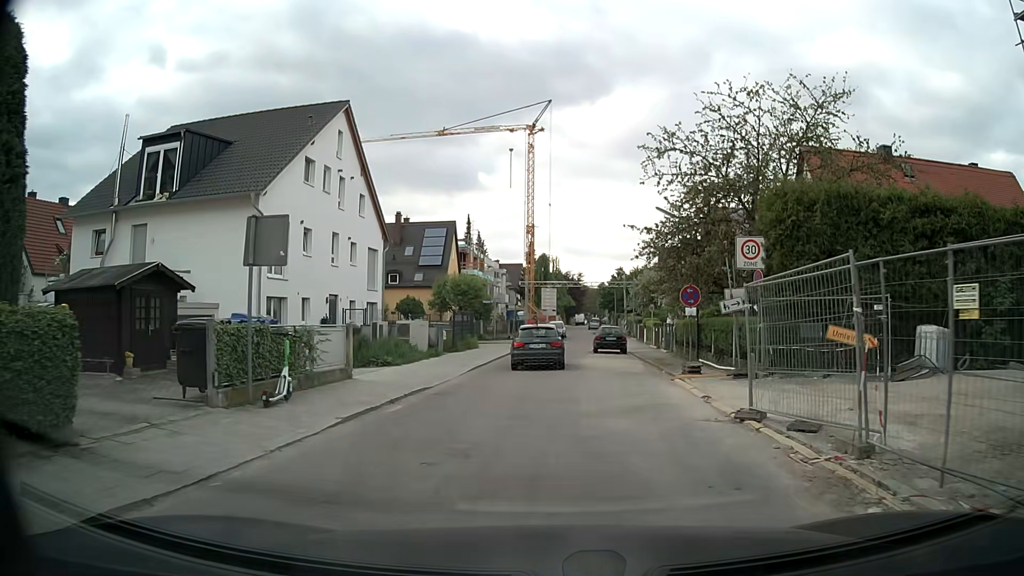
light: Day
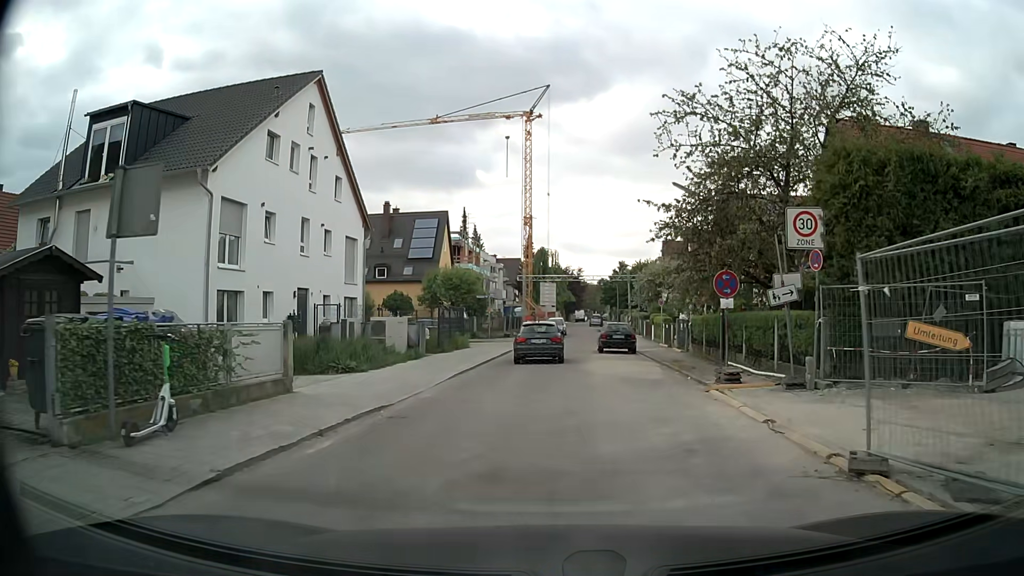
(-0.1, +4.1) m; -2°
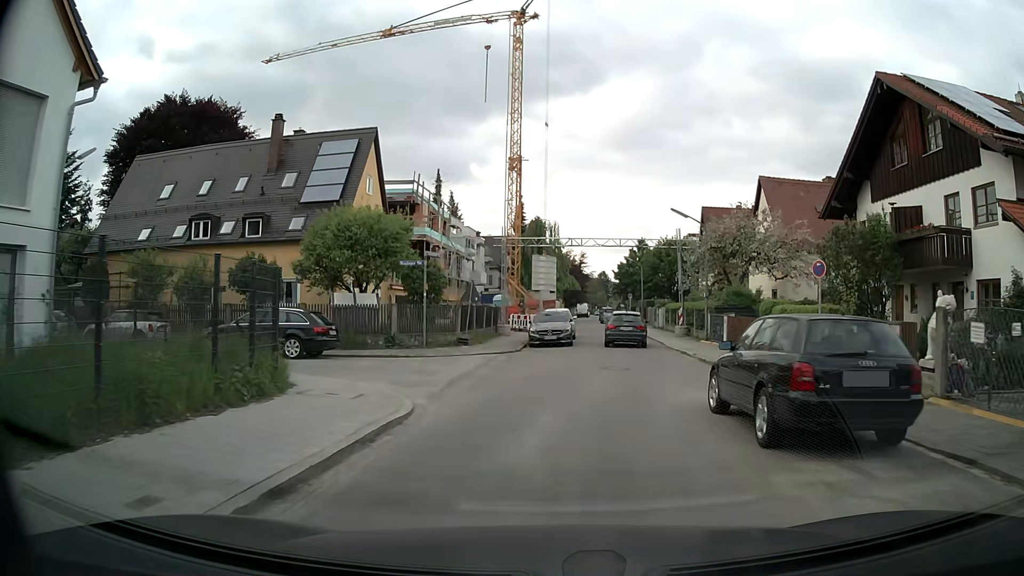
(+0.3, +24.4) m; +1°
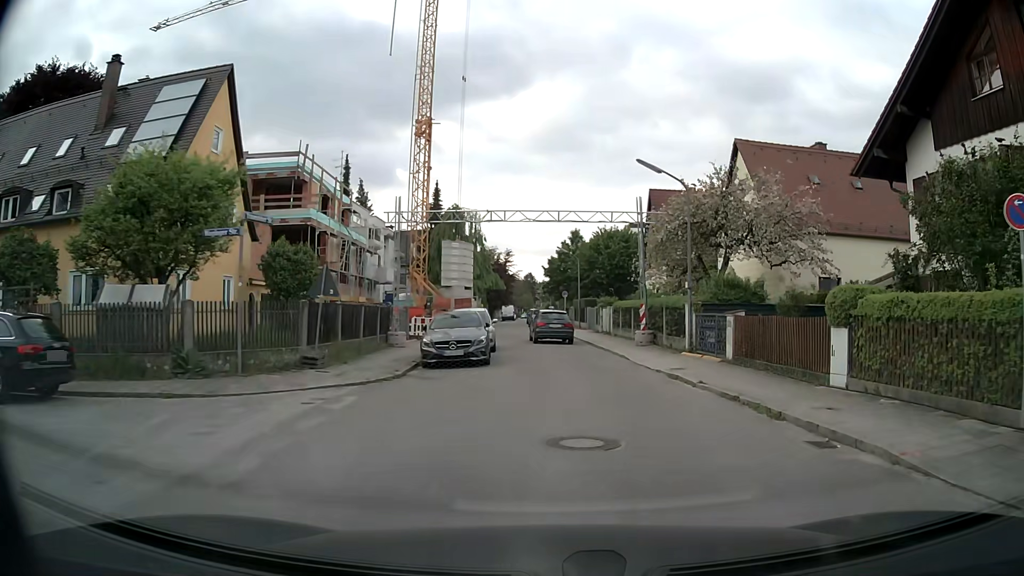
(+0.4, +10.0) m; +7°
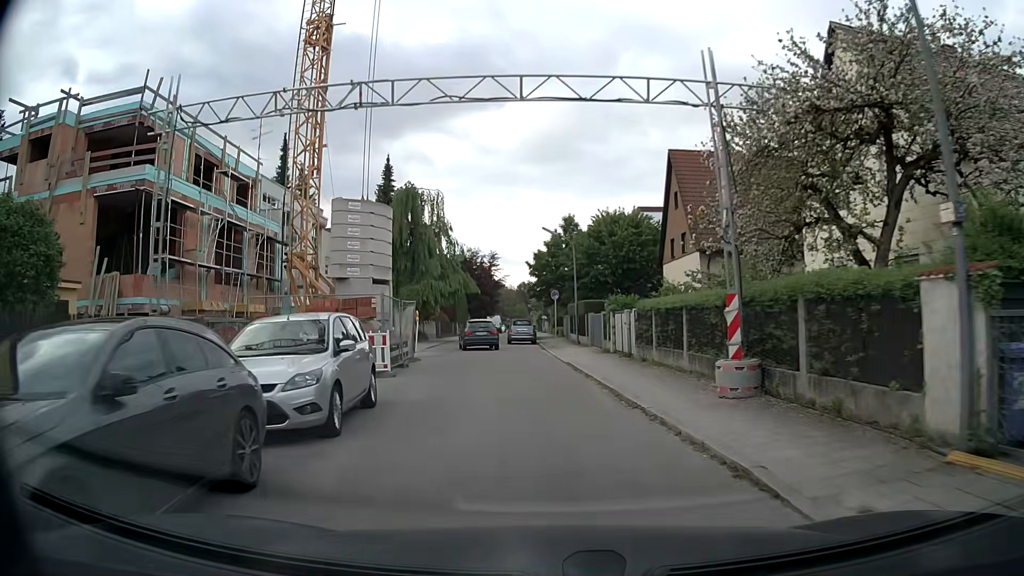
(+0.4, +15.5) m; -2°
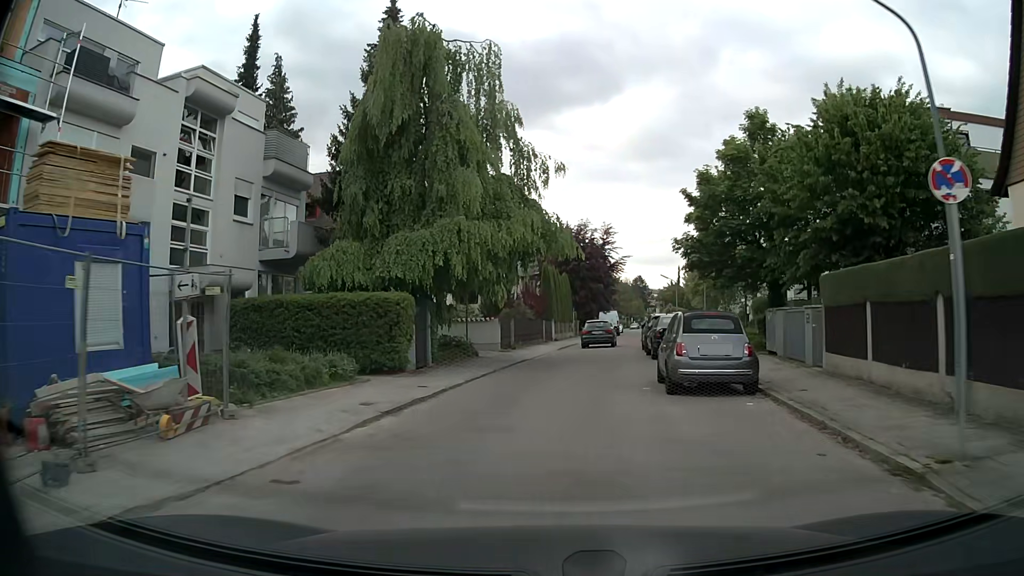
(-1.6, +26.8) m; -8°
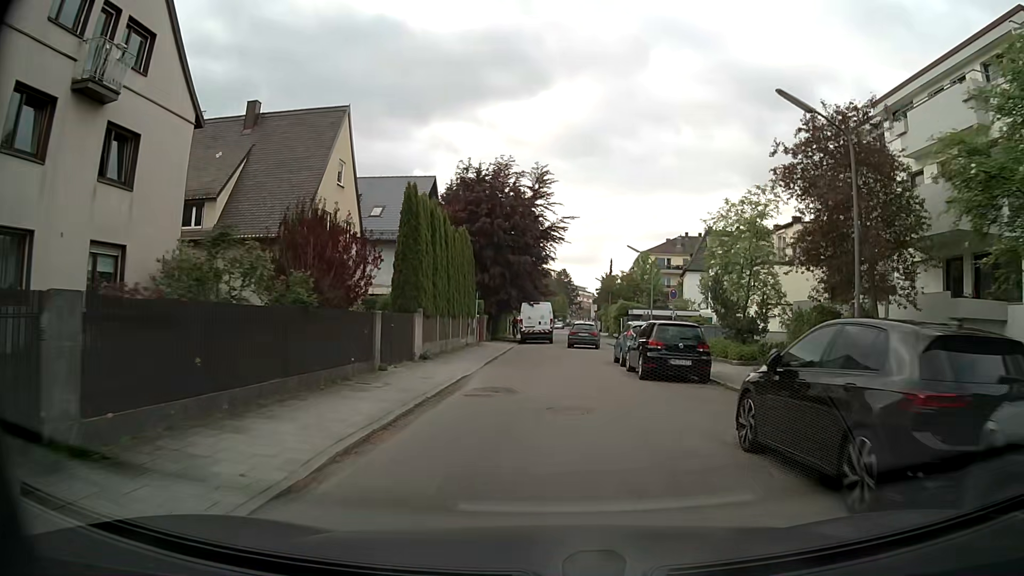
(+1.6, +27.6) m; +7°
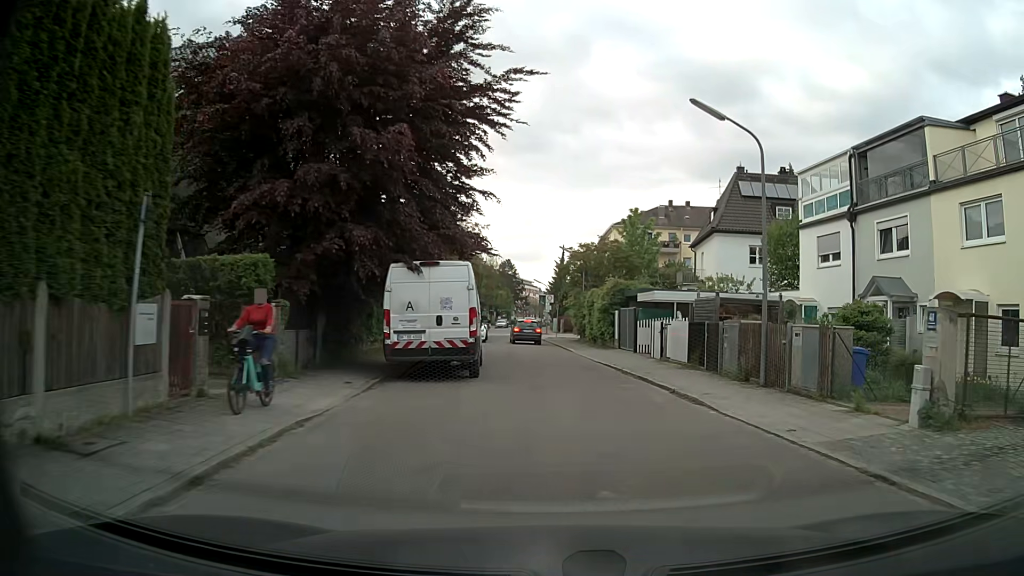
(+0.5, +27.5) m; +5°
(0, +10) (0, +20) (0, +30) (-1, +40) (-1, +50) (-2, +60) (-4, +70) (-5, +80) (-5, +90) (-6, +100) m
